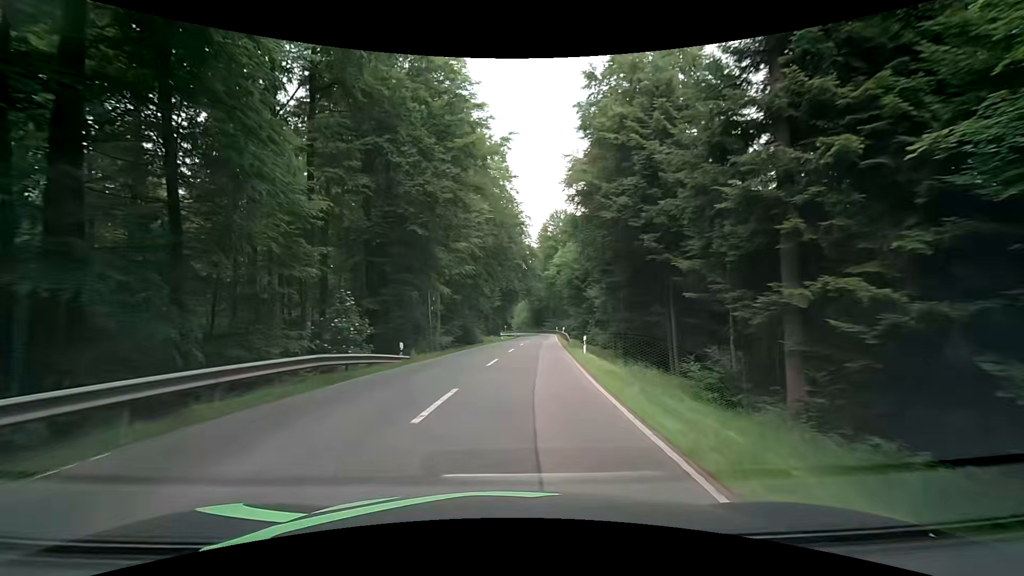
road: secondary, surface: asphalt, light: Day
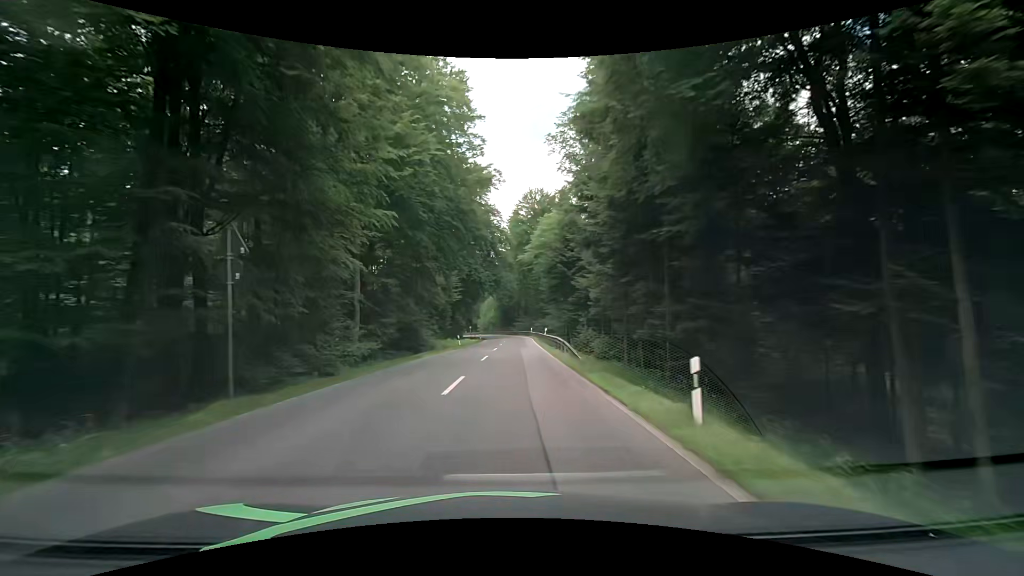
(+0.7, +18.7) m; +4°
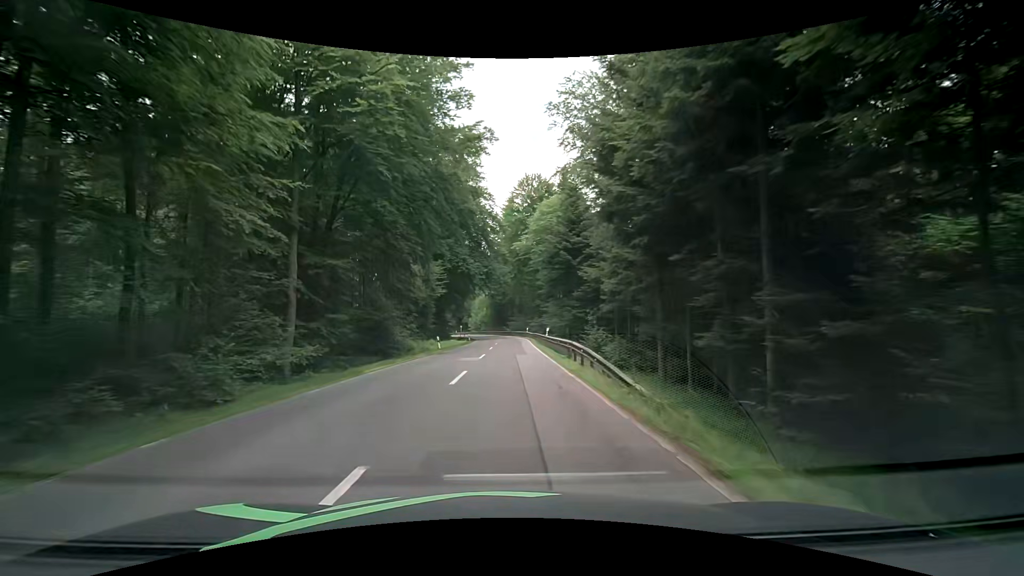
(+0.1, +9.3) m; 0°
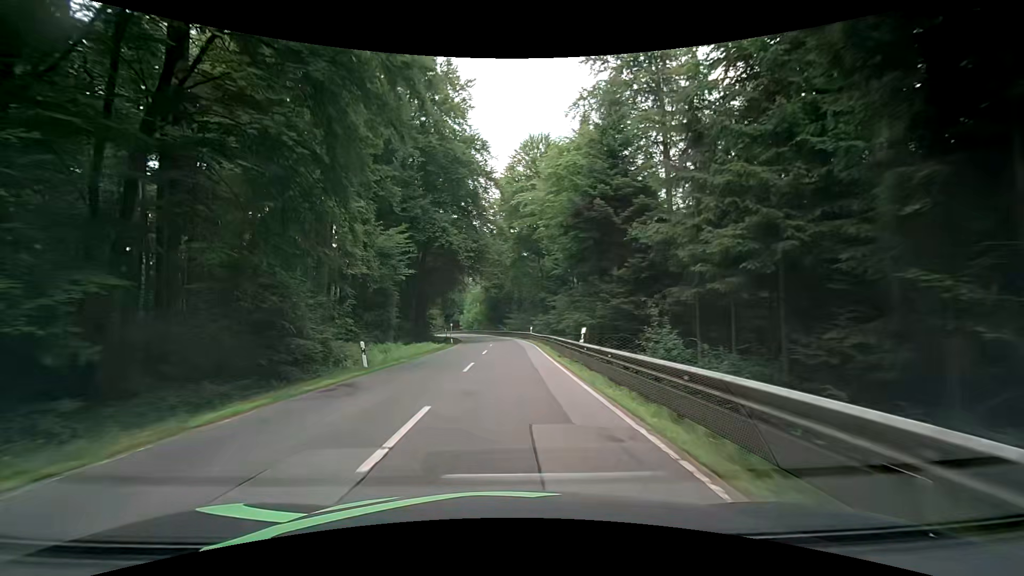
(+0.5, +18.5) m; +2°
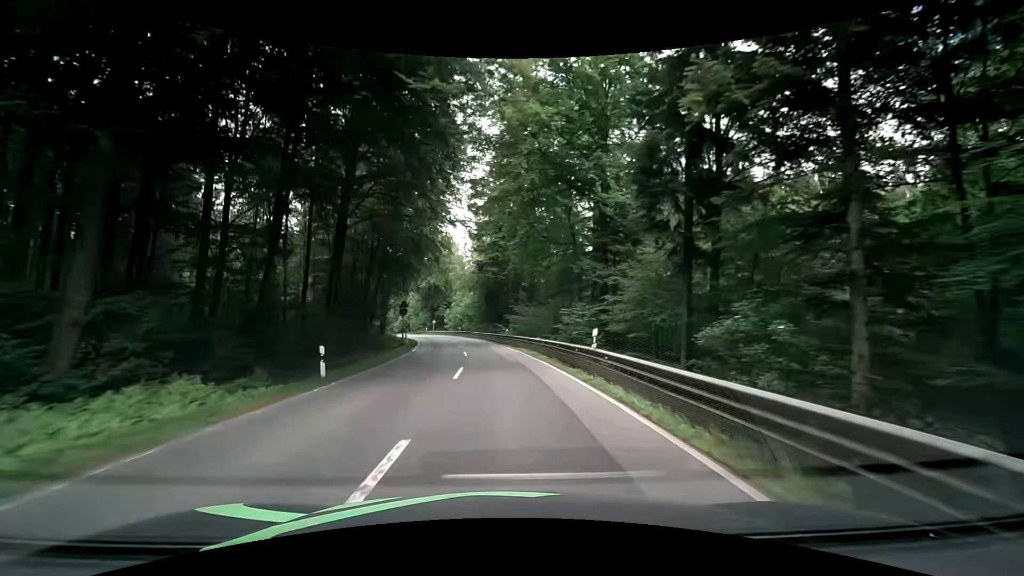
(+0.2, +35.7) m; 0°
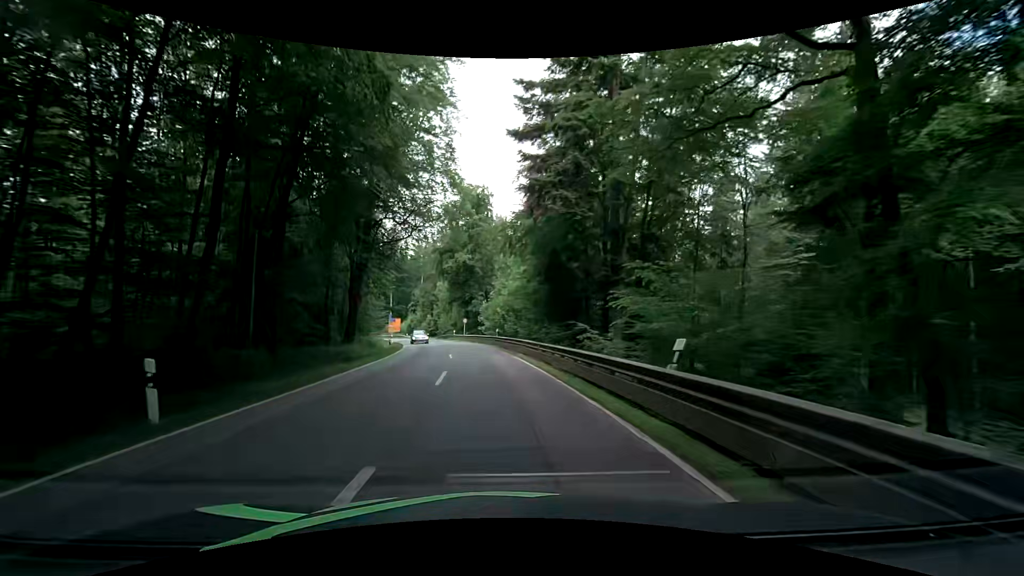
(-1.5, +34.6) m; -6°
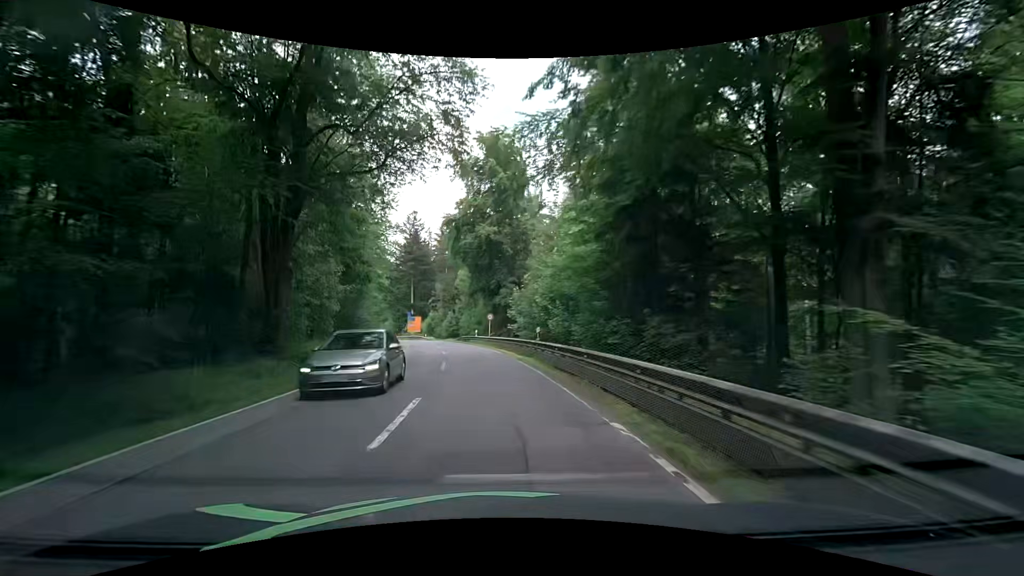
(-0.5, +17.6) m; -3°
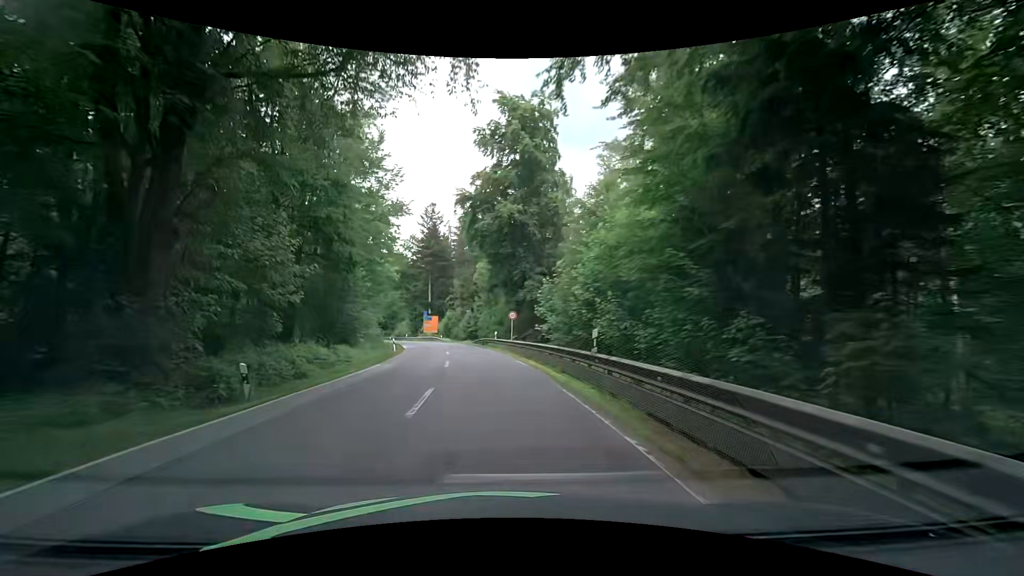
(-0.3, +8.9) m; -3°
(0, +10) (-1, +20) (-2, +30) (-4, +40) (-6, +50) (-8, +59) (-11, +69) (-14, +79) (-17, +88) (-20, +97) m
